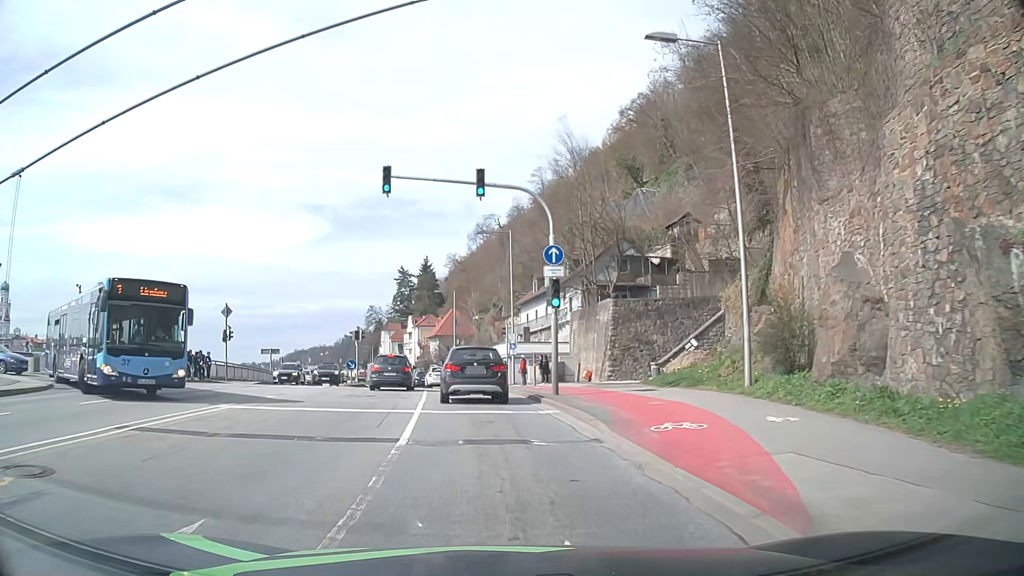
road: primary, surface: asphalt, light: Day
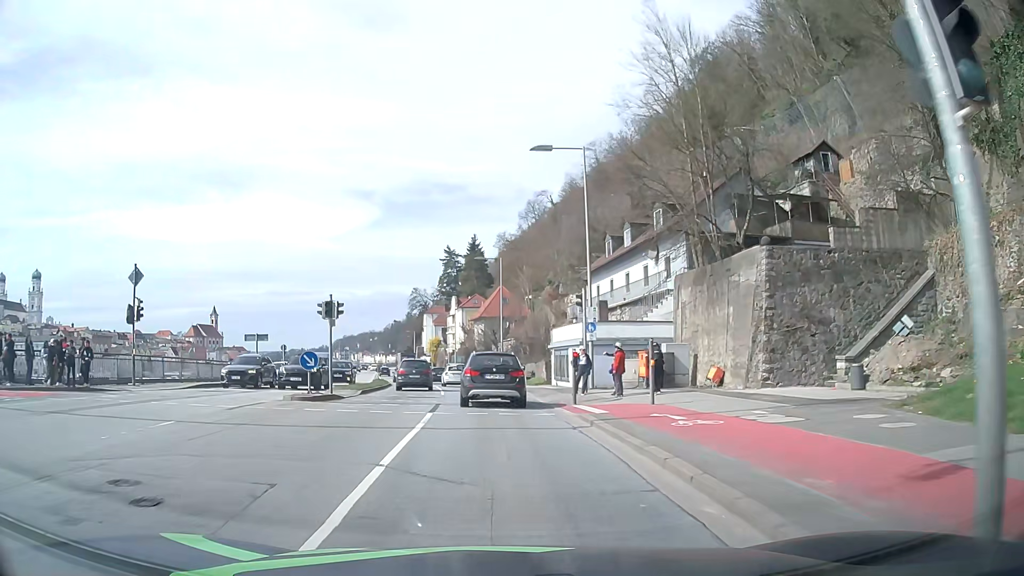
(-0.8, +16.7) m; -5°
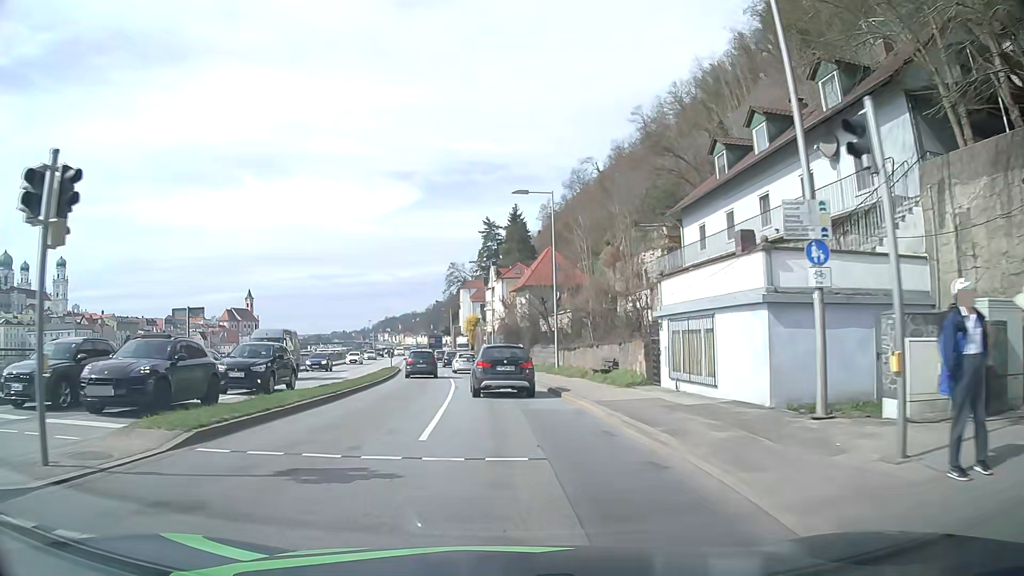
(-0.6, +17.7) m; -4°
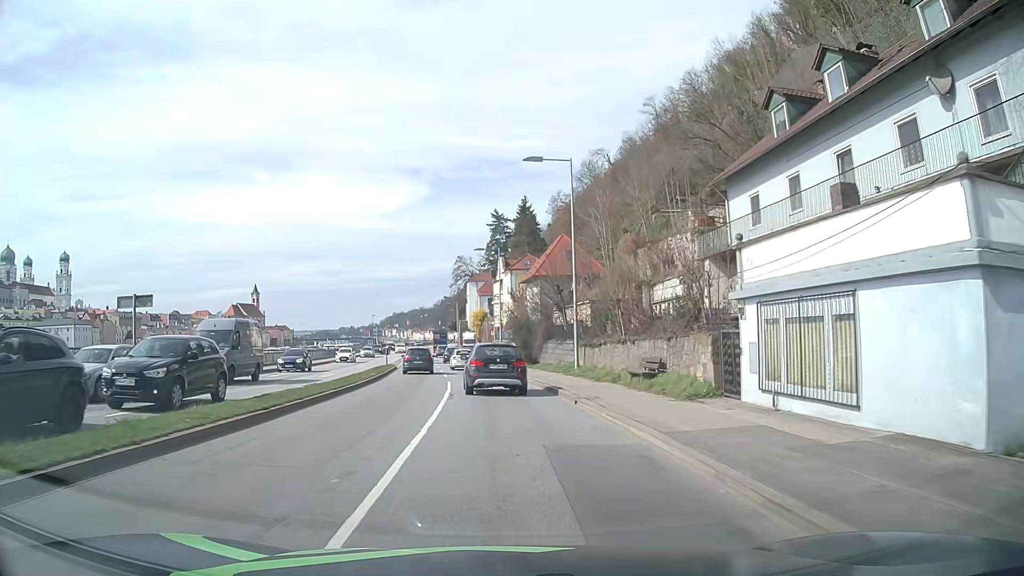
(-0.1, +6.2) m; -1°
(0, +10) (0, +20) (-1, +30) (-2, +40) (-3, +50) (-4, +60) (-5, +70) (-6, +80) (-7, +90) (-9, +100) m
